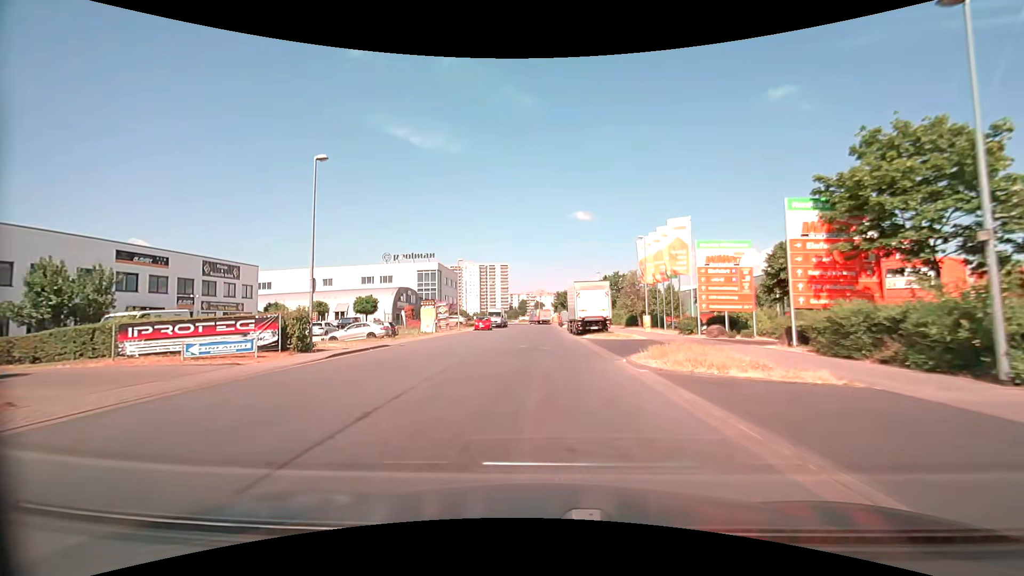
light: Day
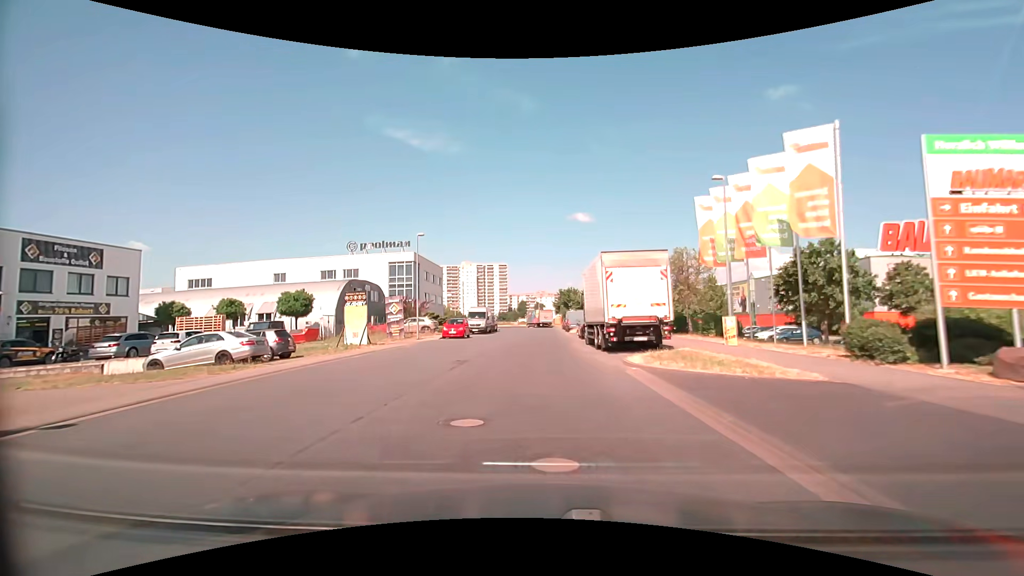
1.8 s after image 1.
(0.0, +17.2) m; 0°
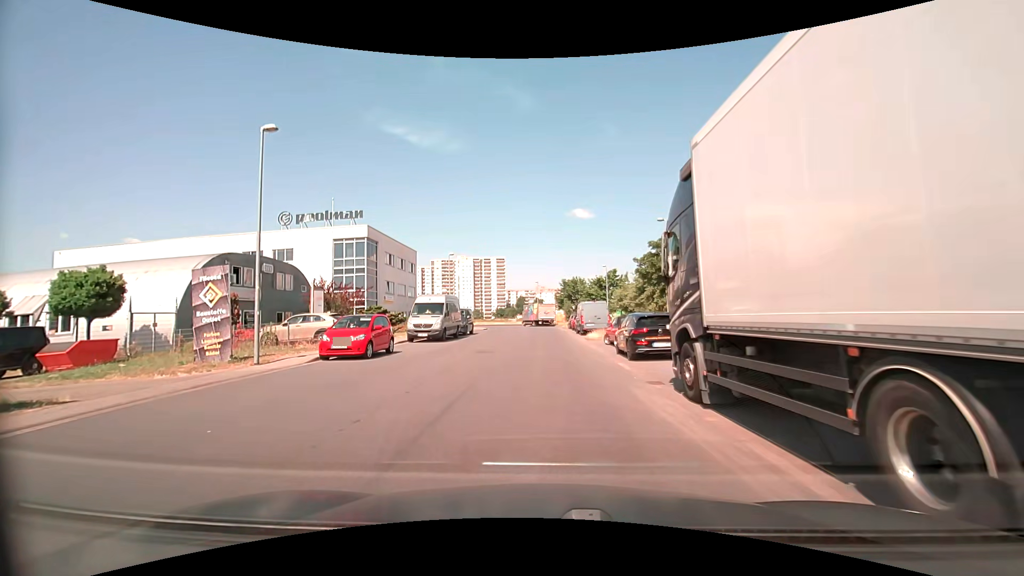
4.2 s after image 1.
(+0.1, +19.3) m; +1°
